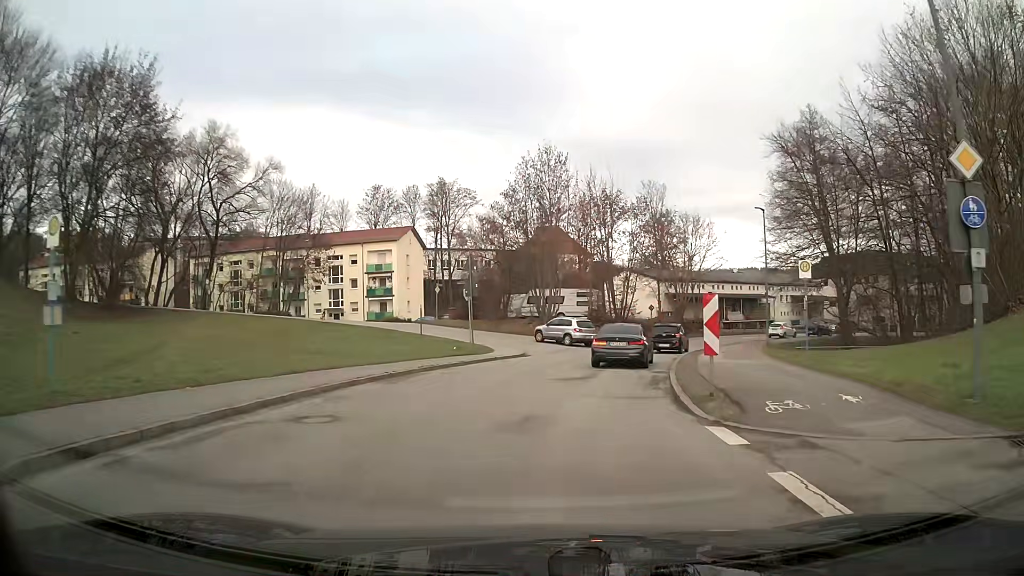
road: unclassified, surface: asphalt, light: Day
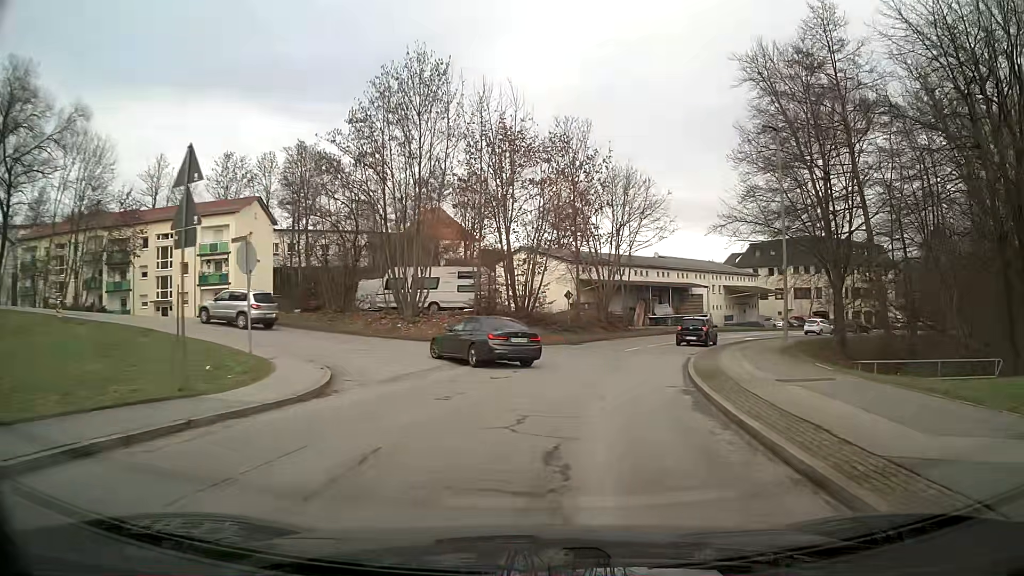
(+1.6, +17.7) m; +11°
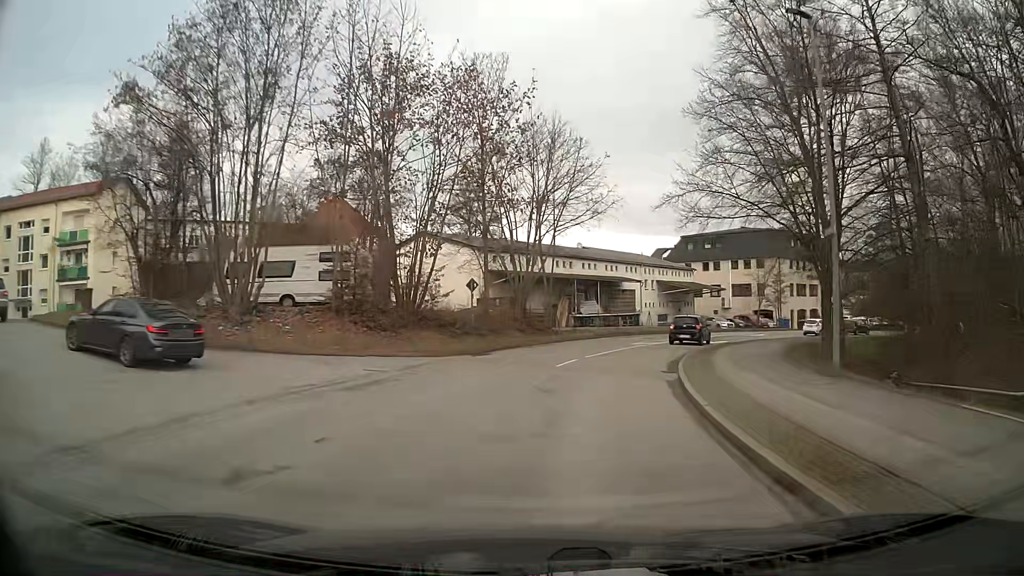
(+0.6, +10.4) m; +7°
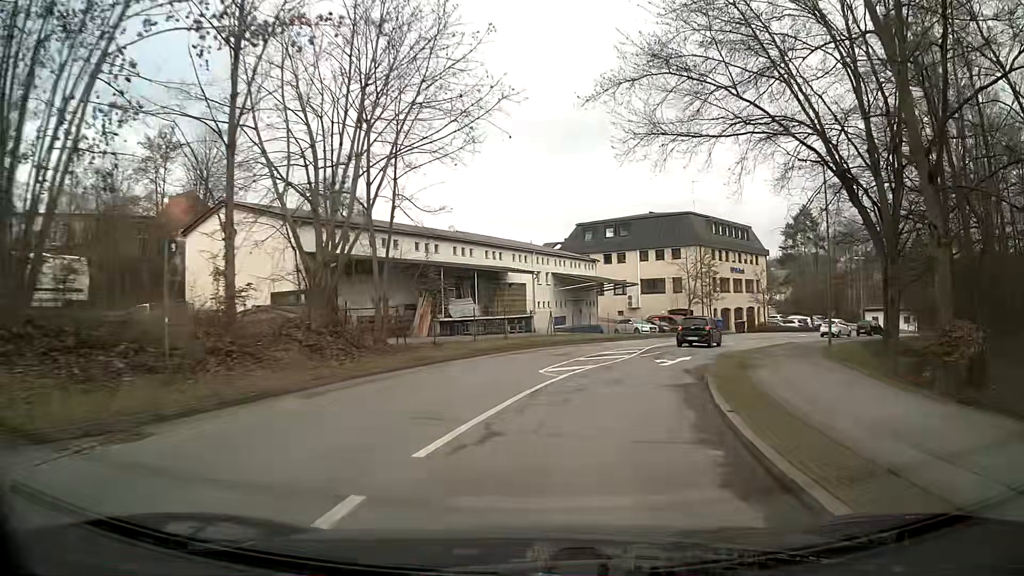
(+1.4, +16.0) m; +11°
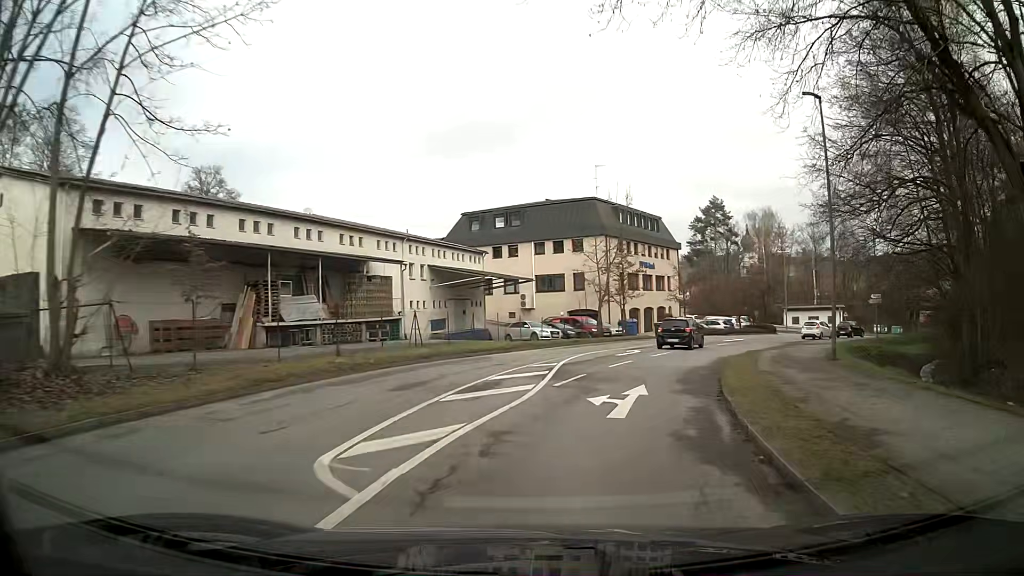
(+0.8, +10.3) m; +9°
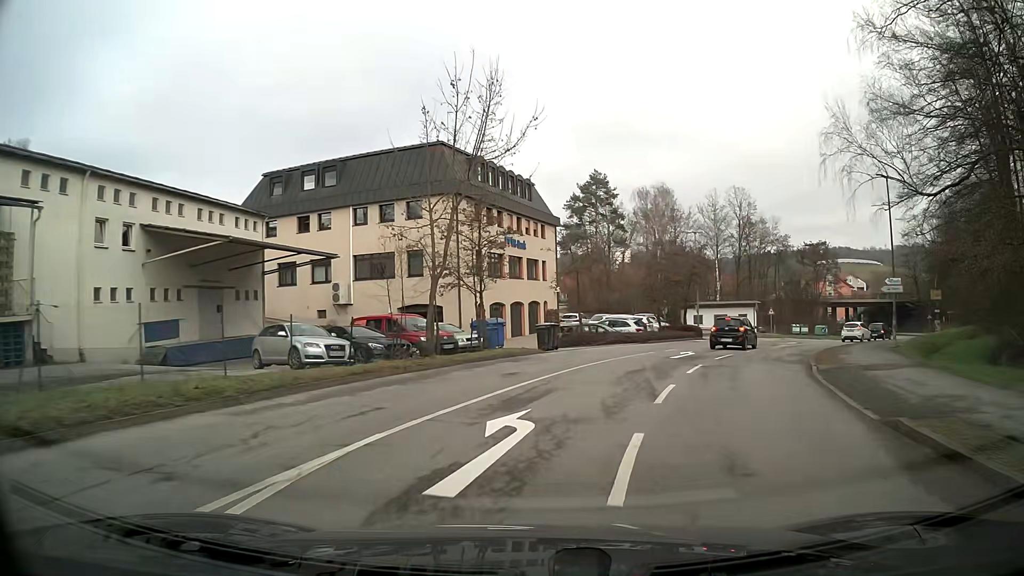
(+2.3, +20.5) m; +12°
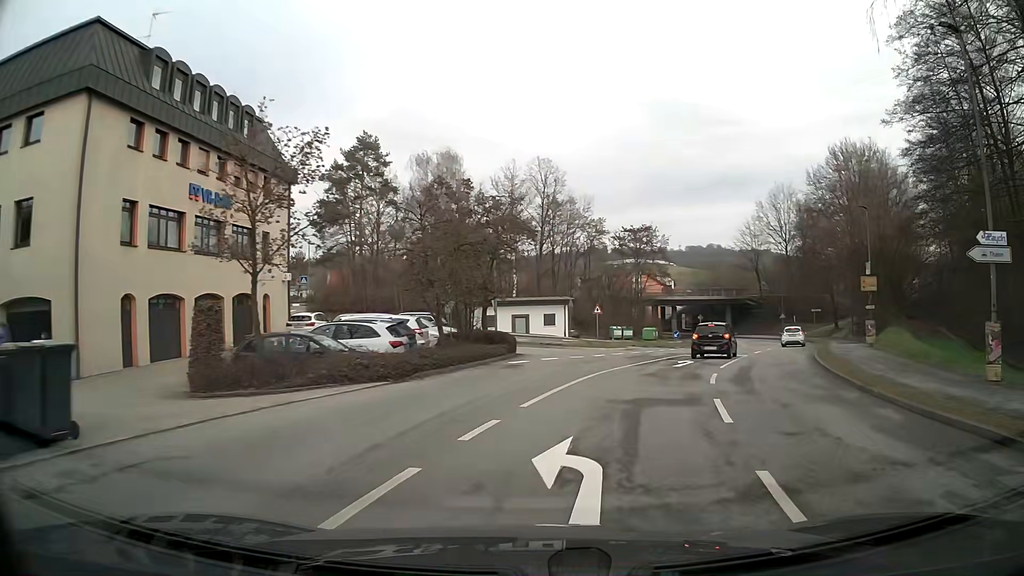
(+3.3, +20.1) m; +19°
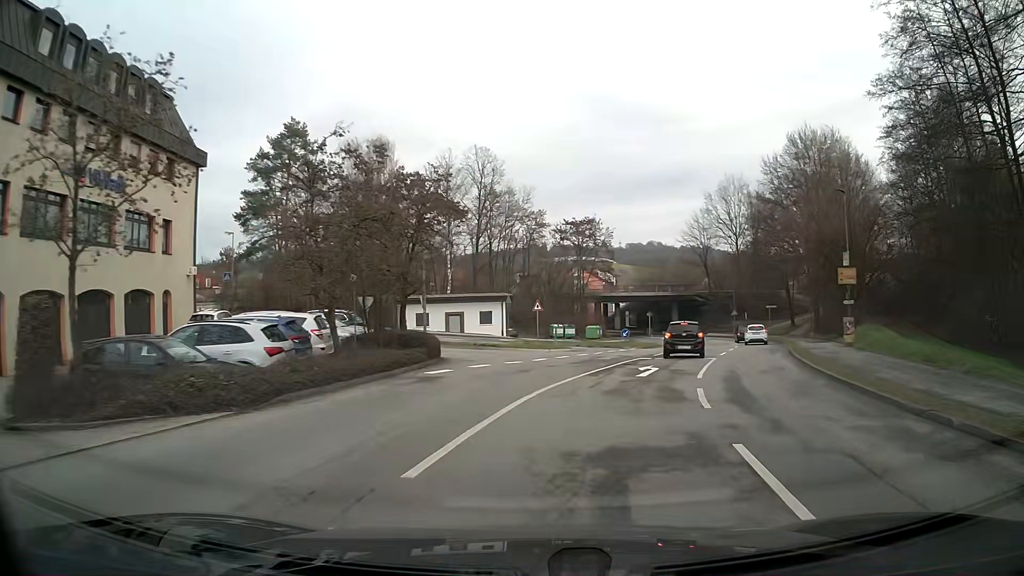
(+0.2, +4.7) m; +5°
(+1, +10) (+3, +20) (+5, +29) (+3, +39) (-5, +44) (-15, +47) (-24, +50) (-33, +55) (-39, +63) (-43, +72) m
